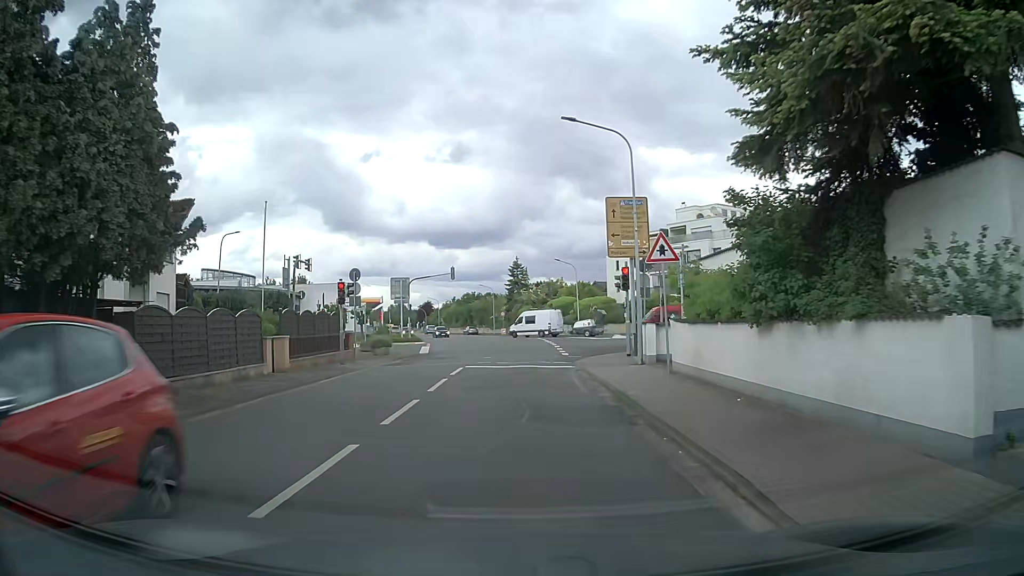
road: tertiary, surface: asphalt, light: Day
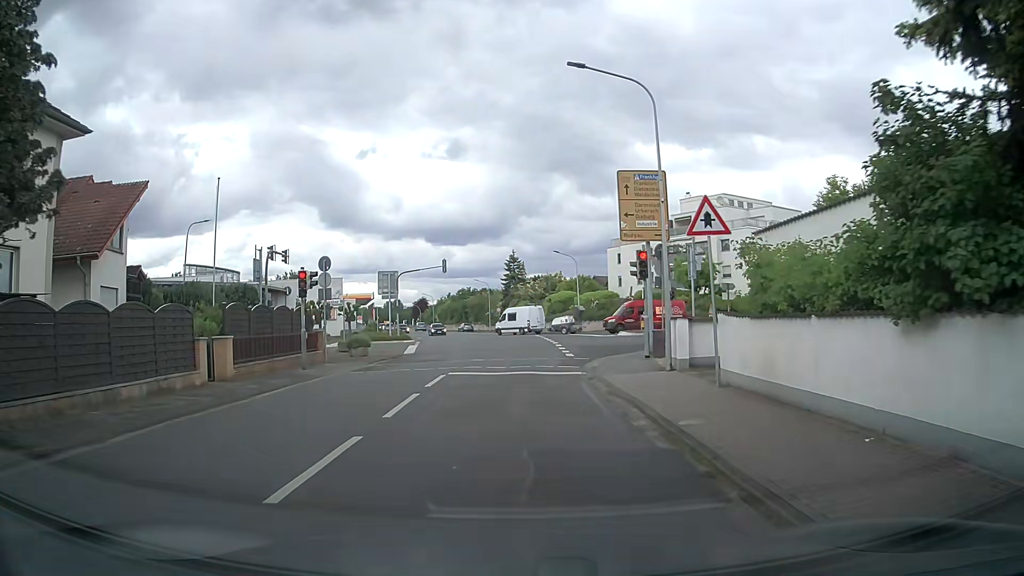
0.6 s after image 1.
(0.0, +4.1) m; 0°
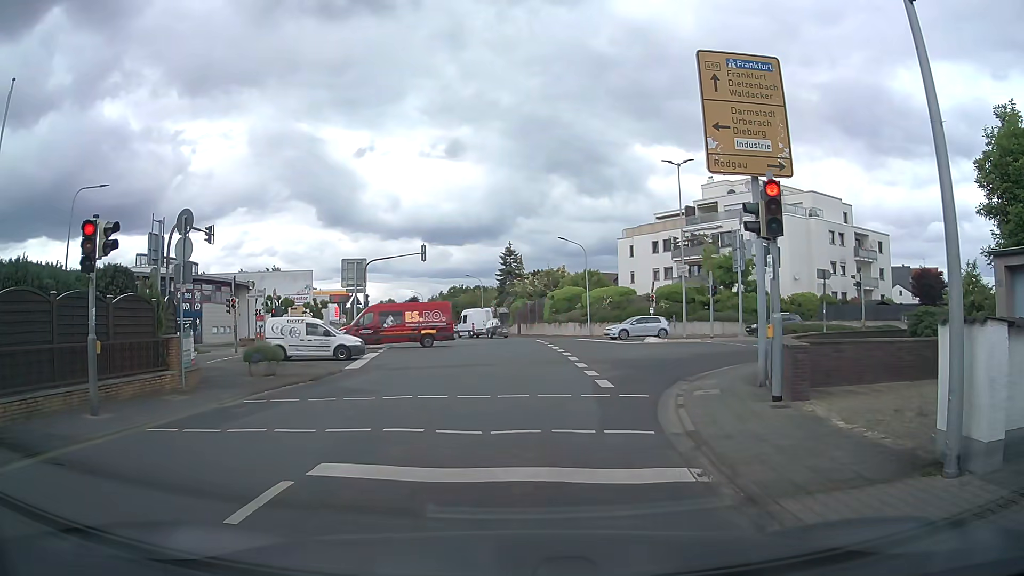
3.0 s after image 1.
(0.0, +10.7) m; +2°
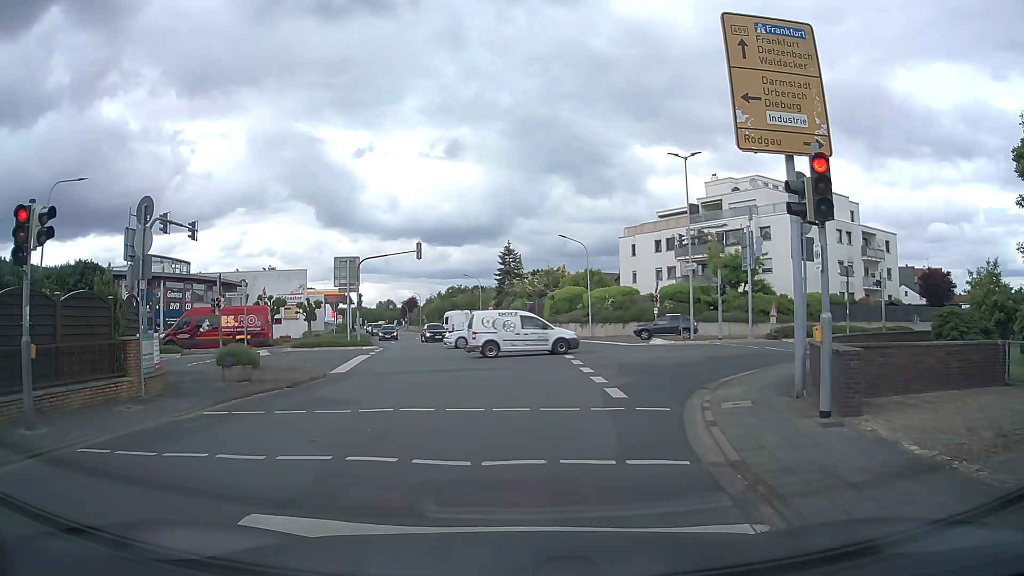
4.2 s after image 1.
(0.0, +1.6) m; +1°
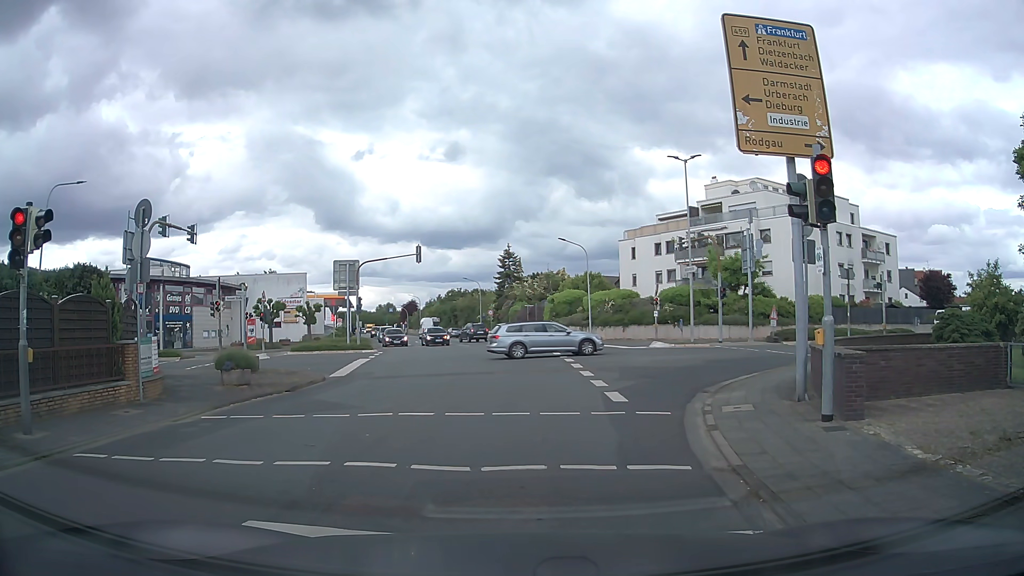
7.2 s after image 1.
(0.0, +0.2) m; 0°
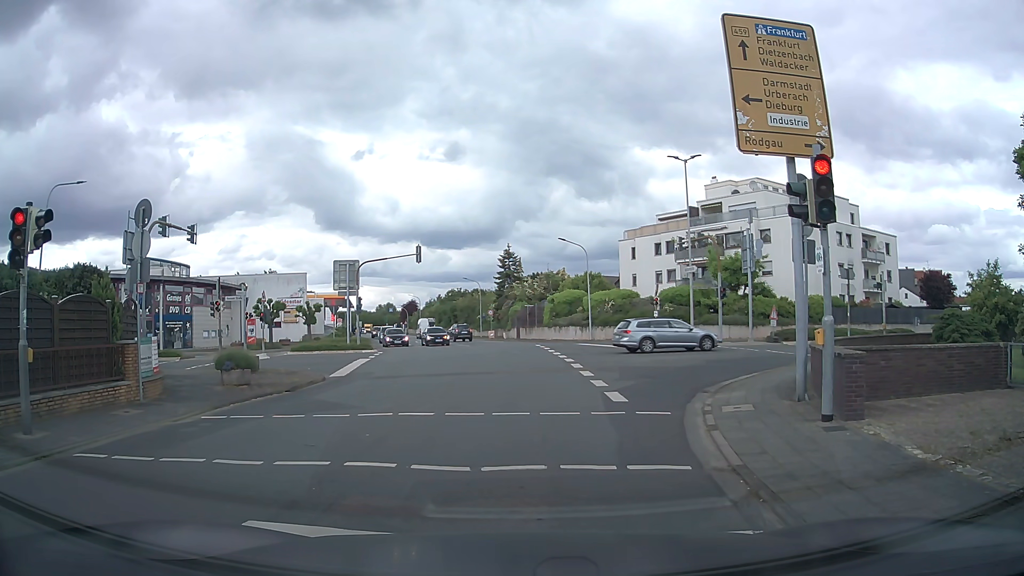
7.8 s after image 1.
(0.0, 0.0) m; 0°
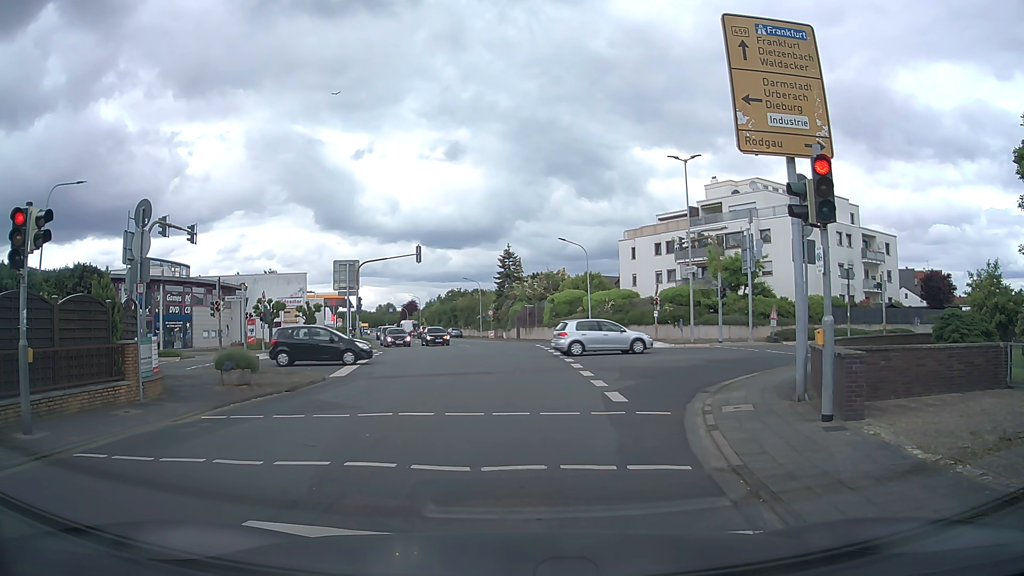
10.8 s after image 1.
(0.0, 0.0) m; 0°
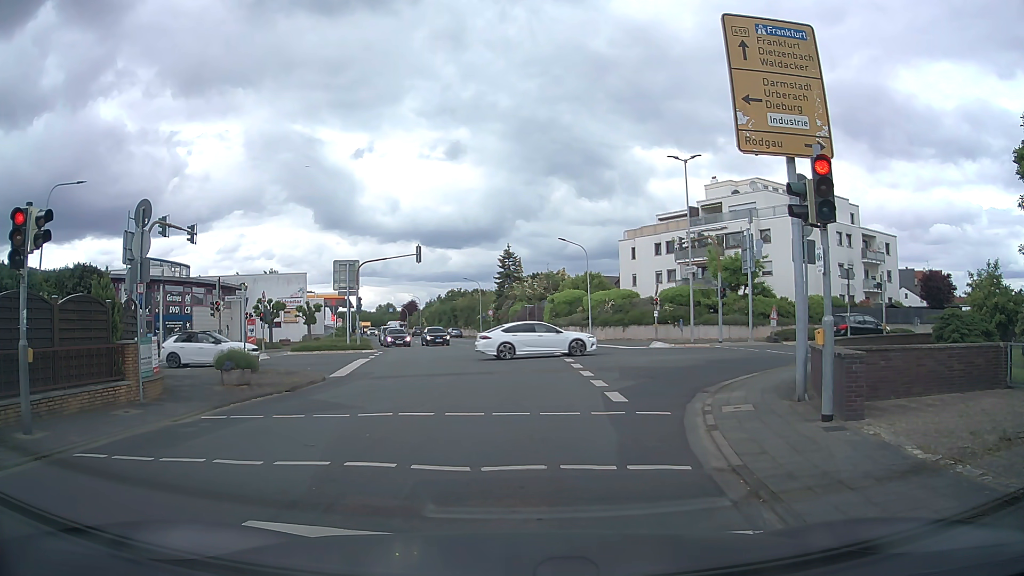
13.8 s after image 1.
(0.0, 0.0) m; 0°
(0, +10) (-1, +20) (-1, +30) (-2, +40) (-3, +50) (-6, +59) (-9, +69) (-12, +78) (-15, +88) (-18, +98) m
